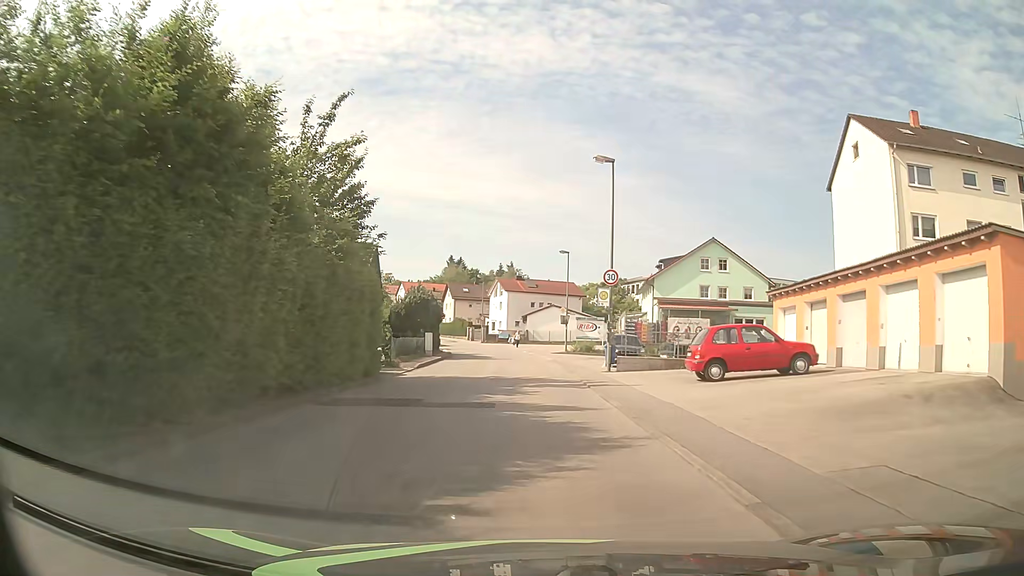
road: unclassified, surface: asphalt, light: Day
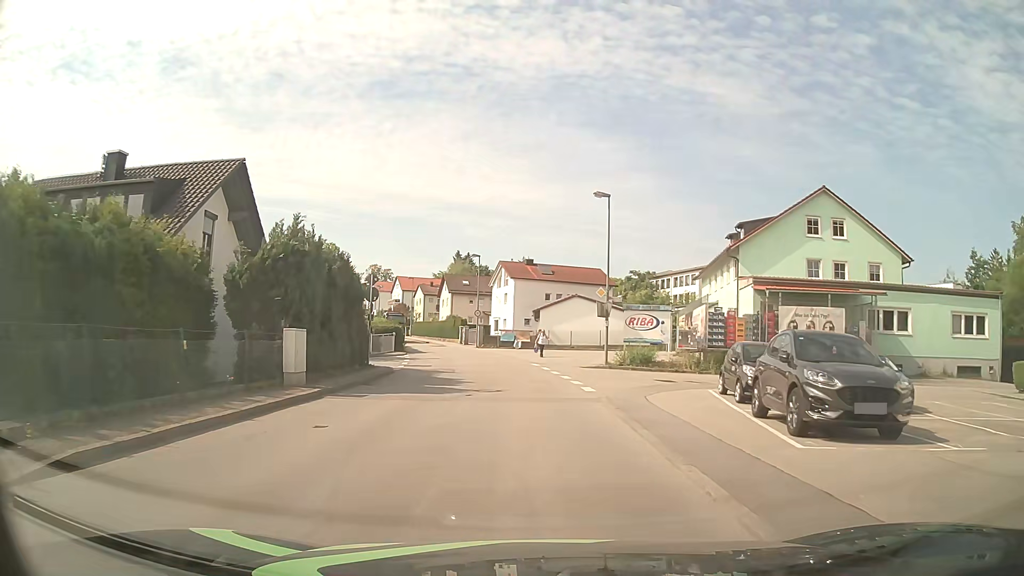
(0.0, +23.1) m; -1°
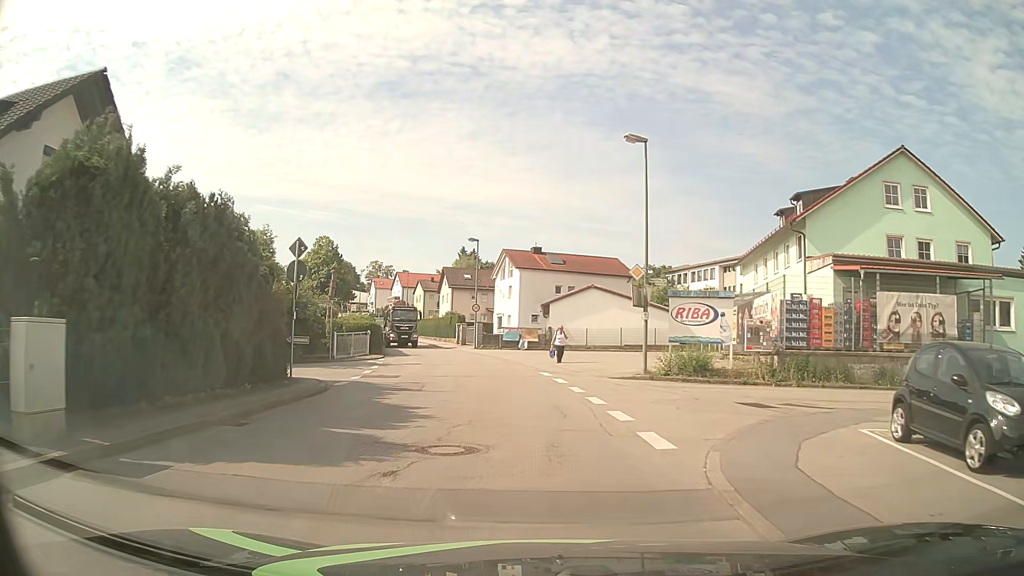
(0.0, +9.2) m; -1°
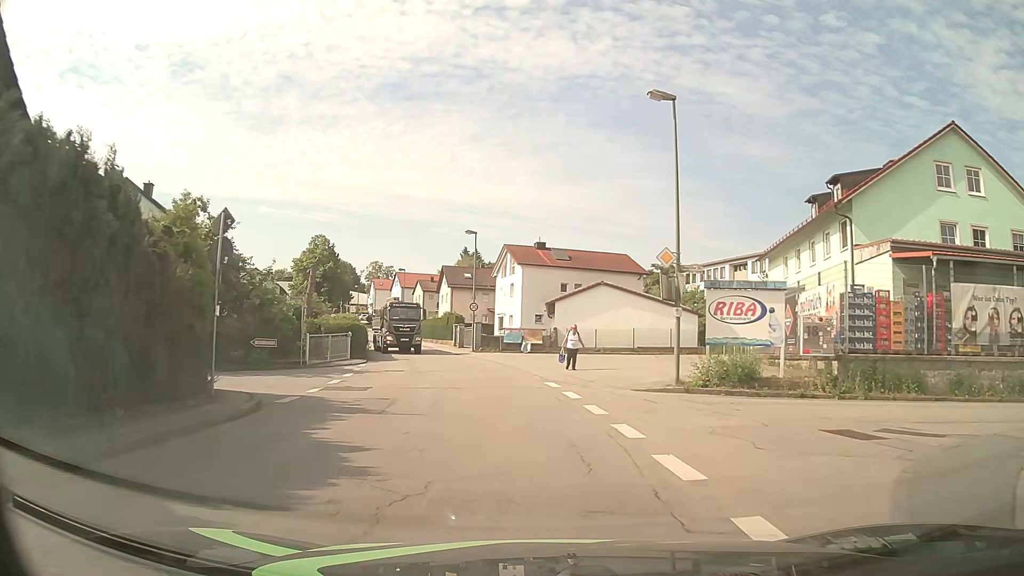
(0.0, +4.6) m; 0°
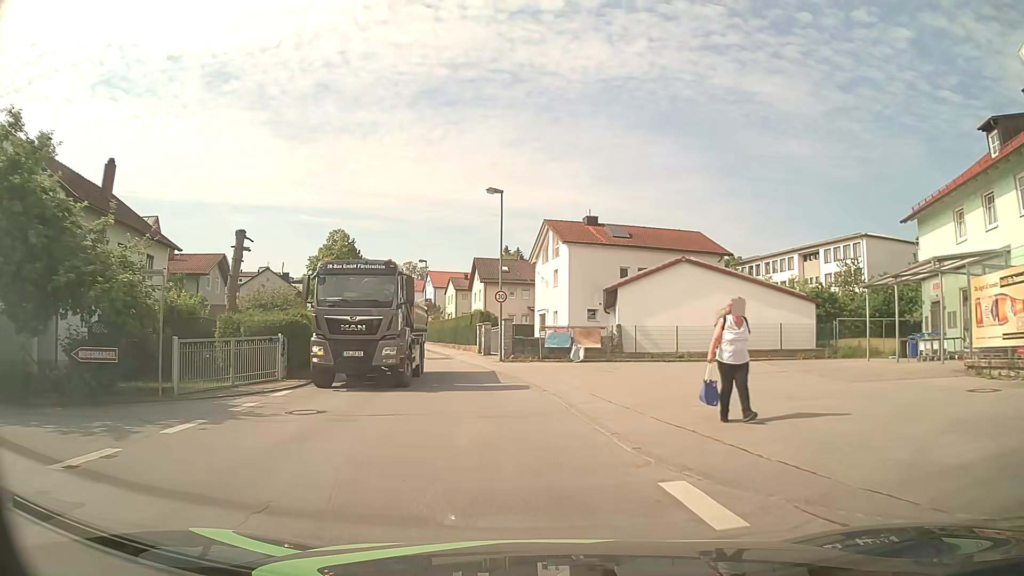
(-0.4, +13.9) m; -5°
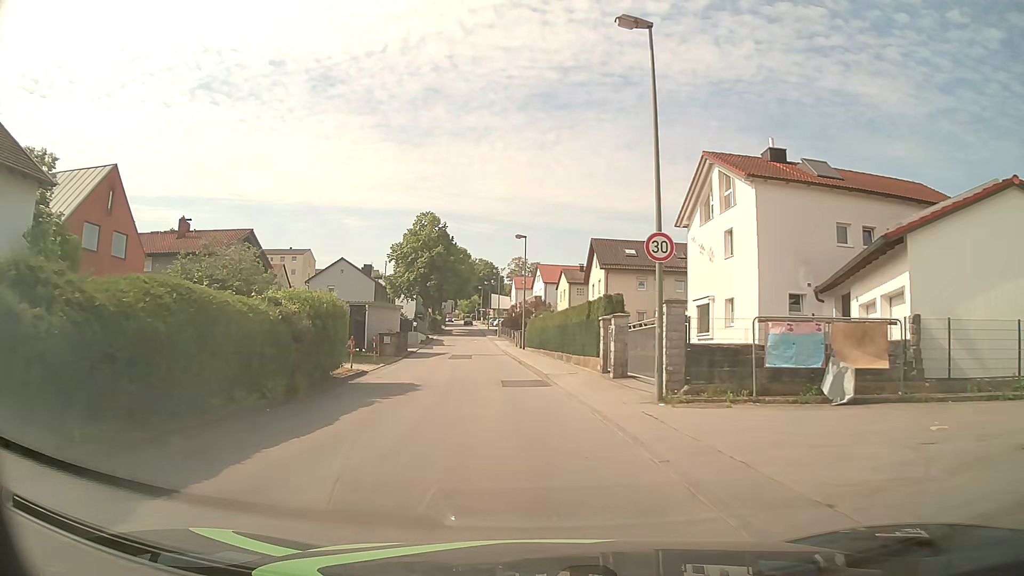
(-1.4, +18.2) m; -9°
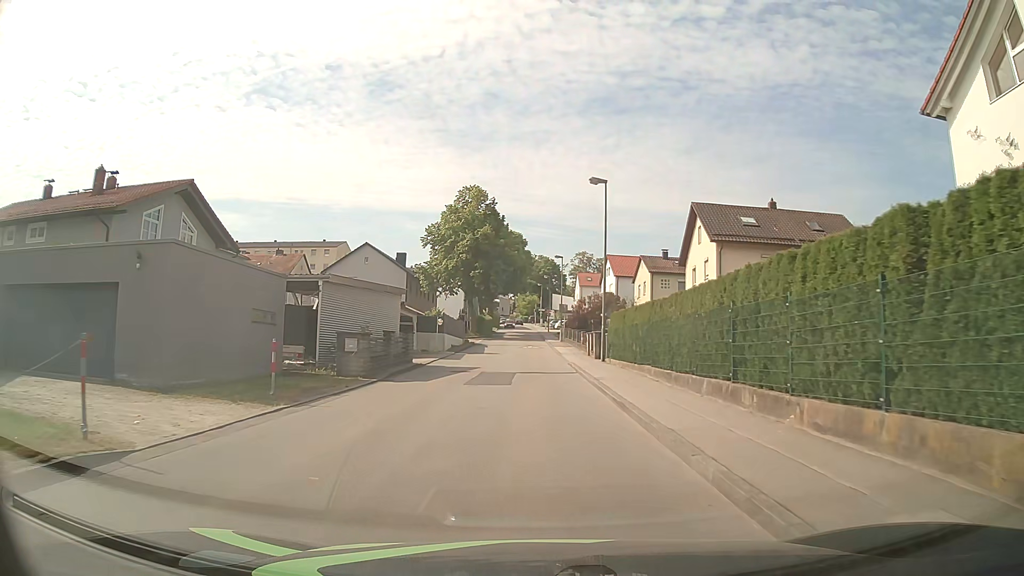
(-1.0, +18.4) m; -5°
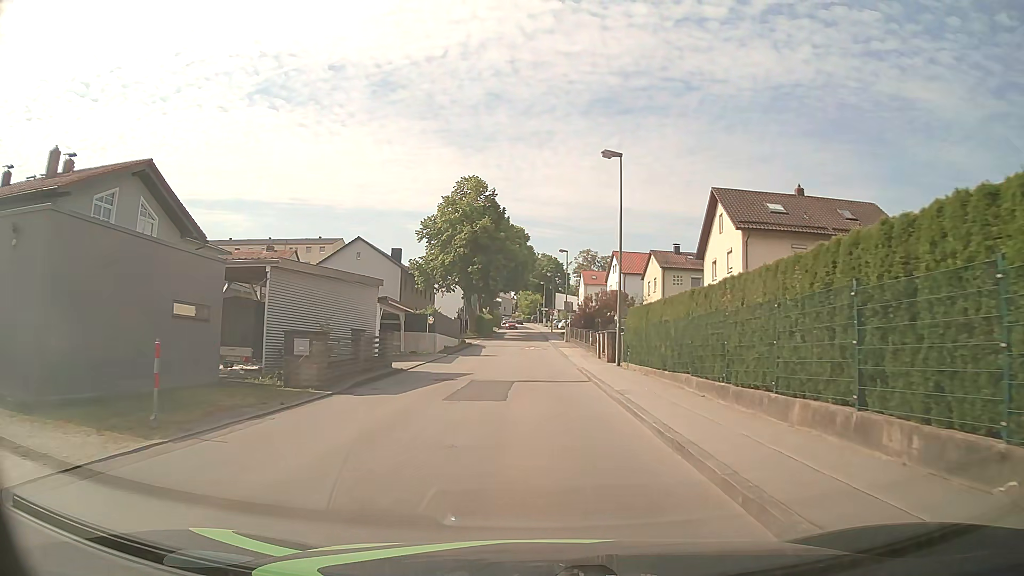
(0.0, +4.6) m; 0°
(0, +10) (0, +20) (0, +30) (0, +40) (0, +50) (0, +60) (-1, +70) (-1, +80) (-1, +90) (-1, +100) m
